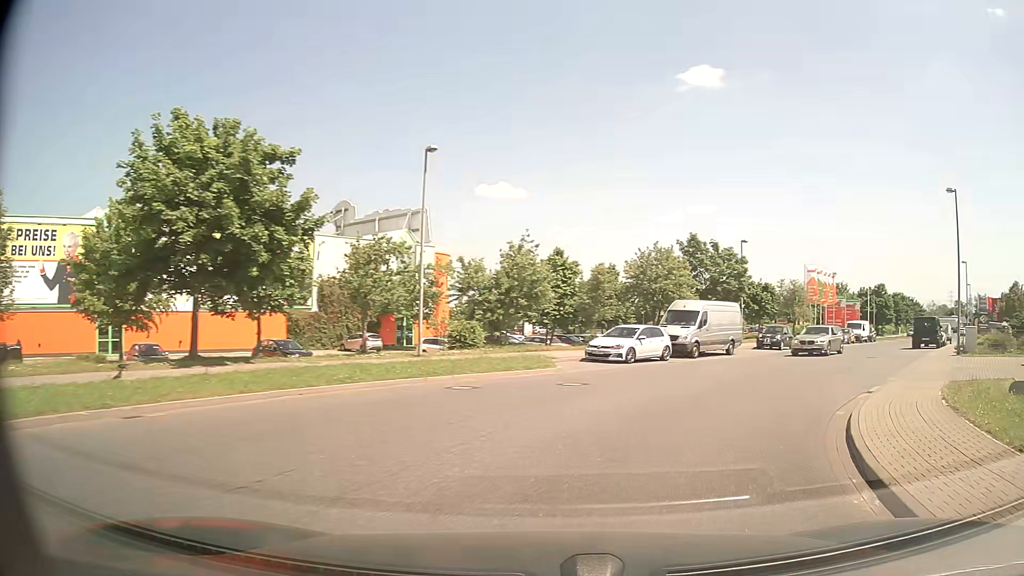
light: Day
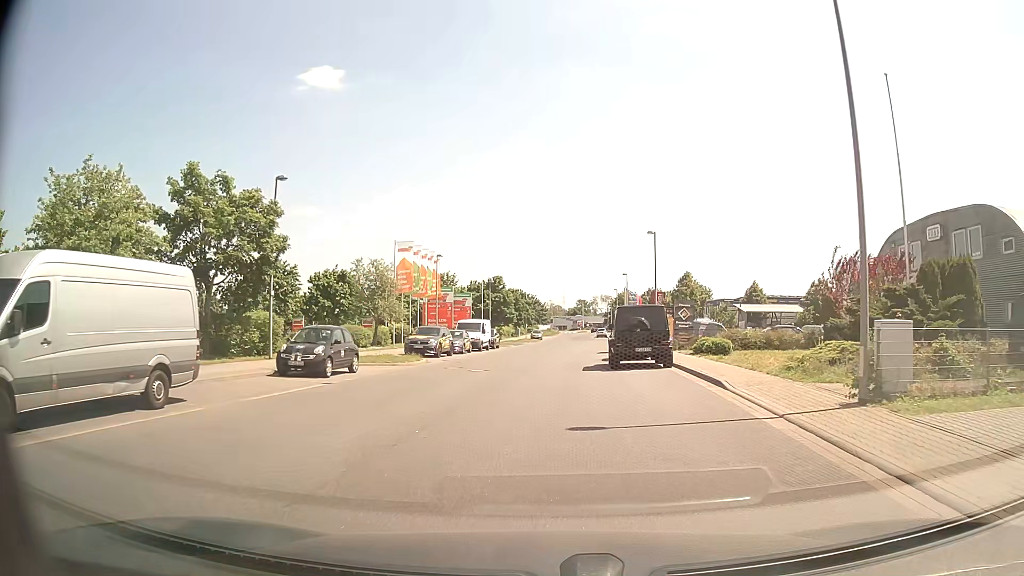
(+7.8, +20.6) m; +34°
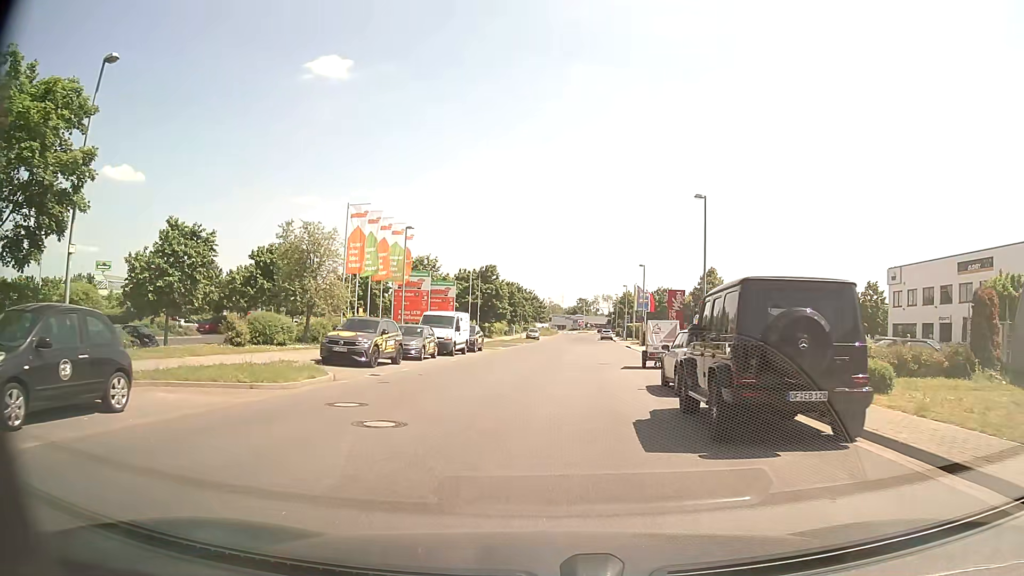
(0.0, +13.3) m; 0°
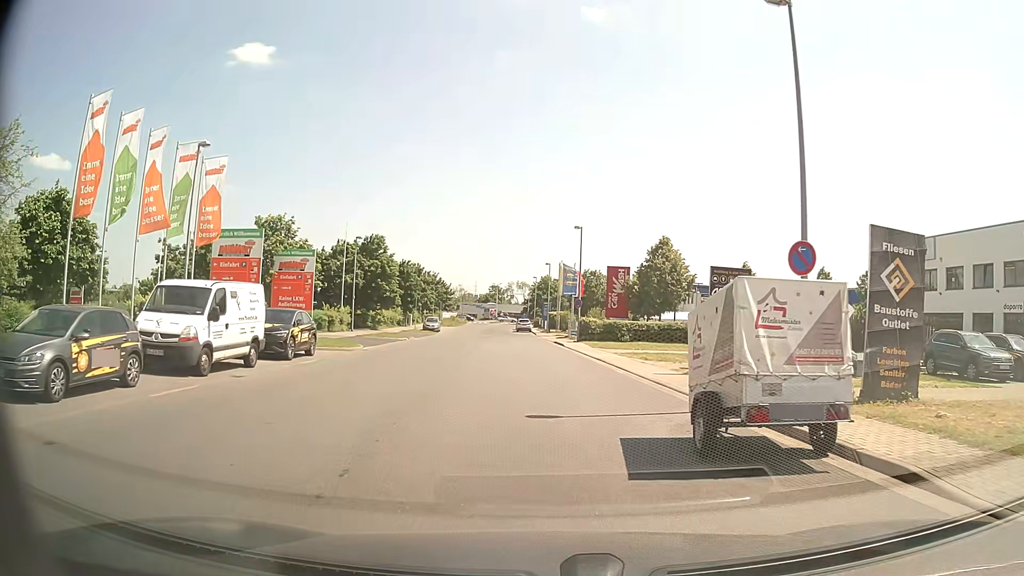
(+1.0, +18.8) m; +7°
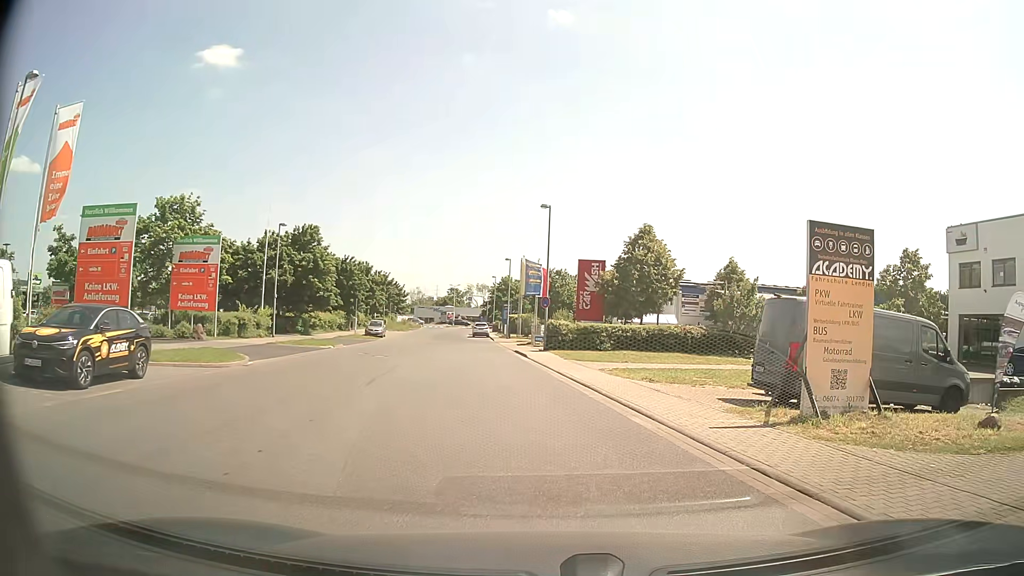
(+0.1, +9.3) m; +4°
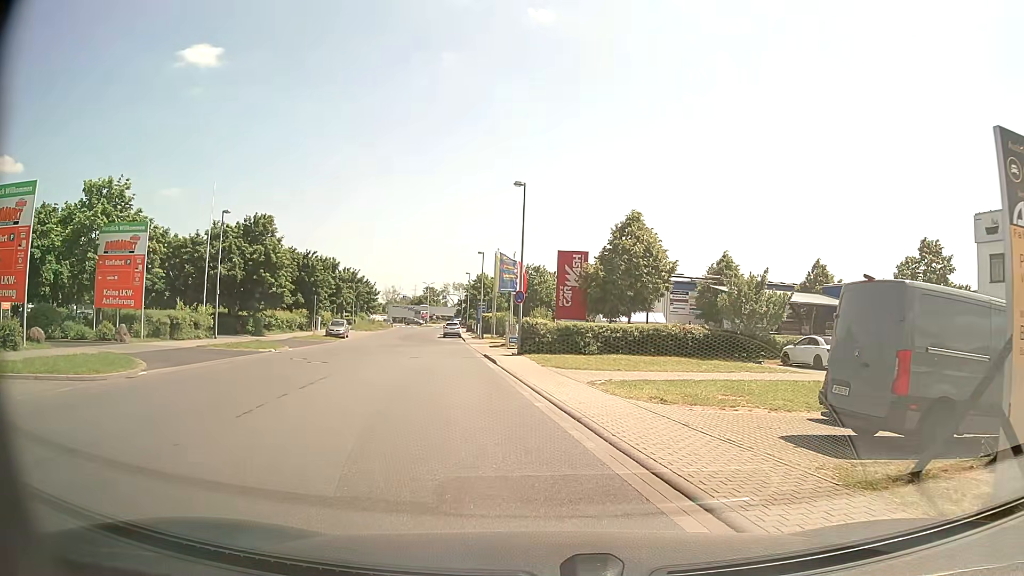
(+0.1, +5.4) m; +2°
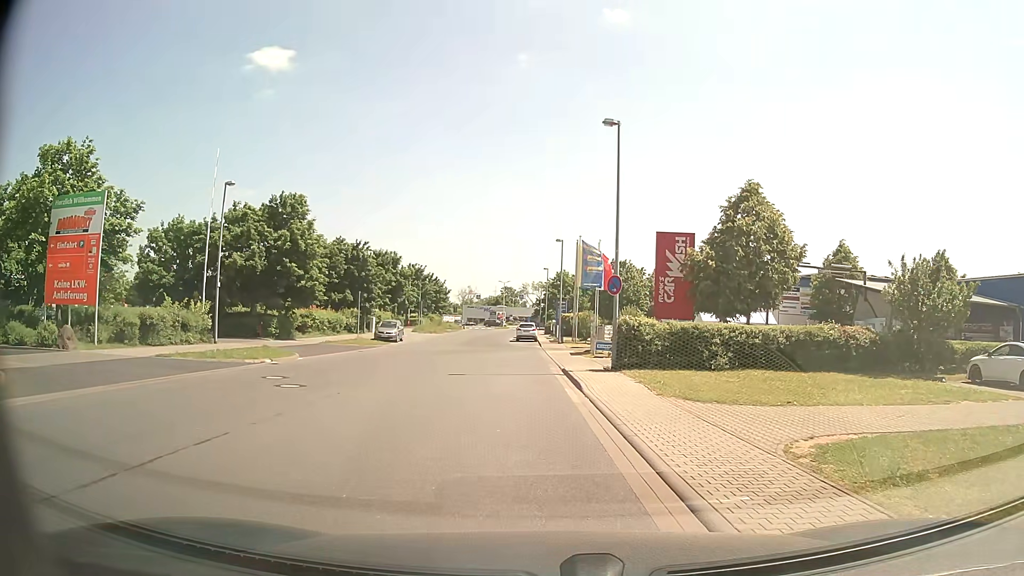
(-0.5, +9.3) m; -7°
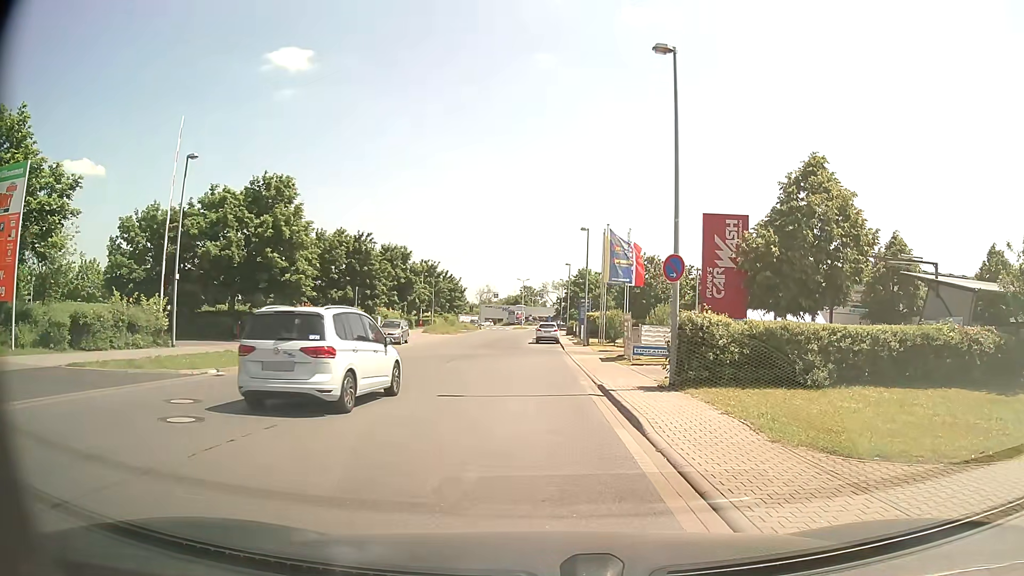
(-0.2, +5.8) m; -1°
